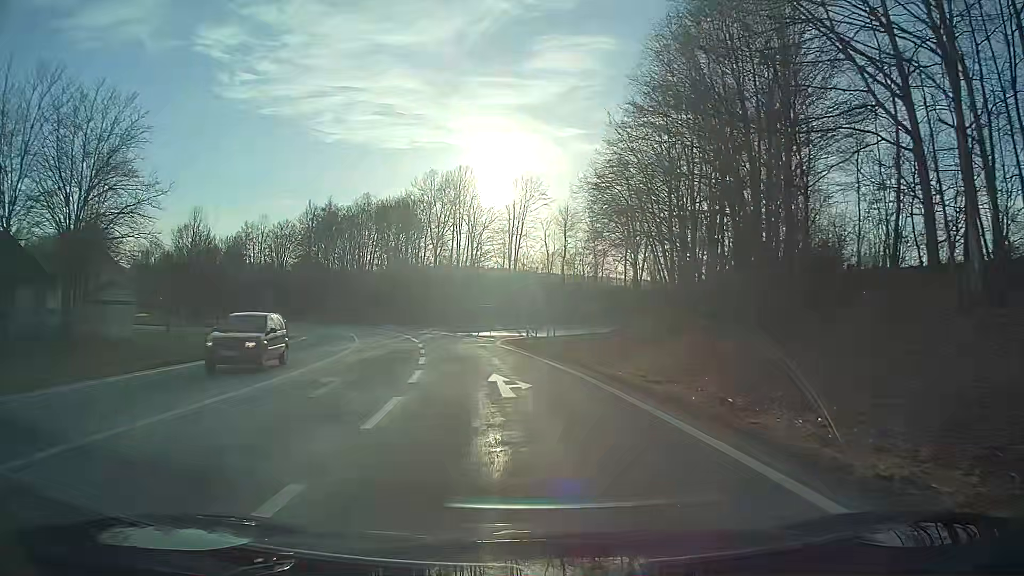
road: motorway_link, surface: asphalt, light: Day
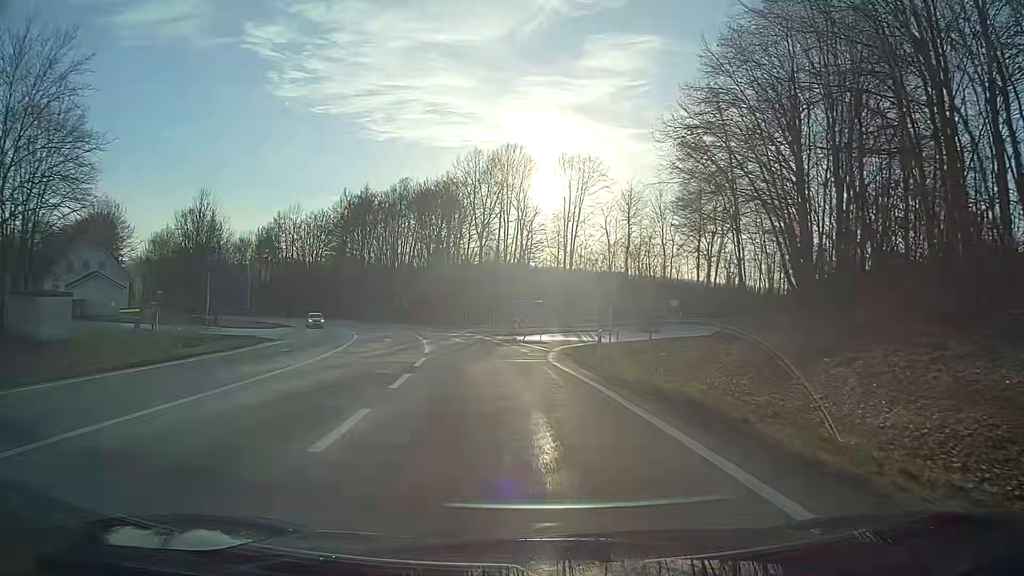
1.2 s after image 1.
(-0.5, +13.6) m; -4°
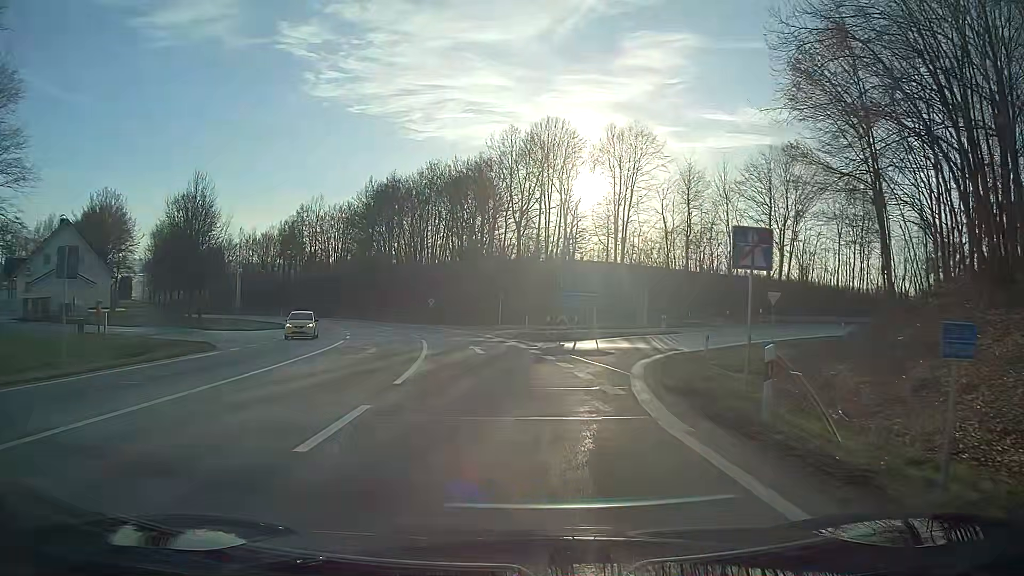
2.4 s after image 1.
(-0.3, +12.0) m; -3°
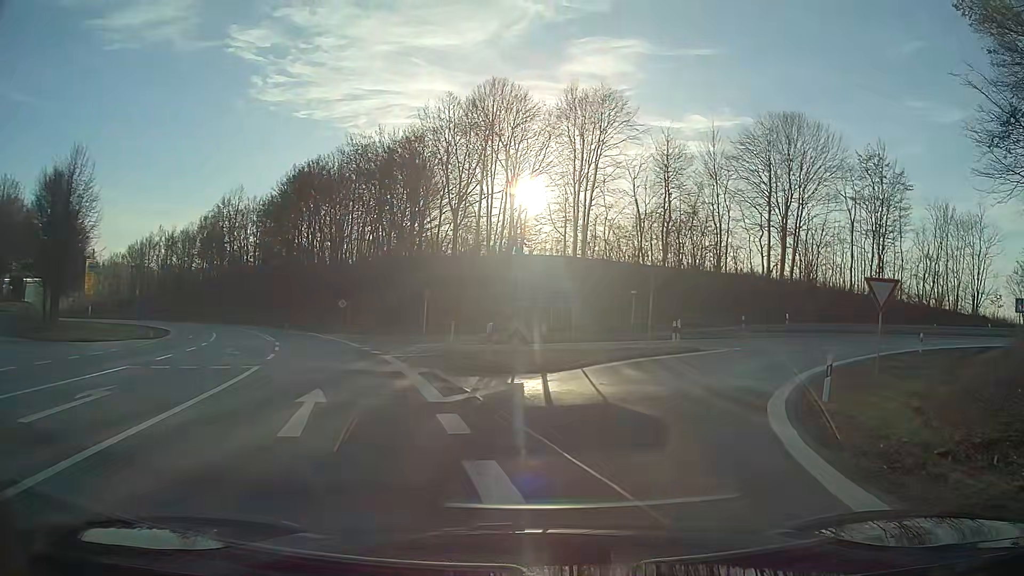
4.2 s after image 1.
(+0.4, +15.5) m; +6°
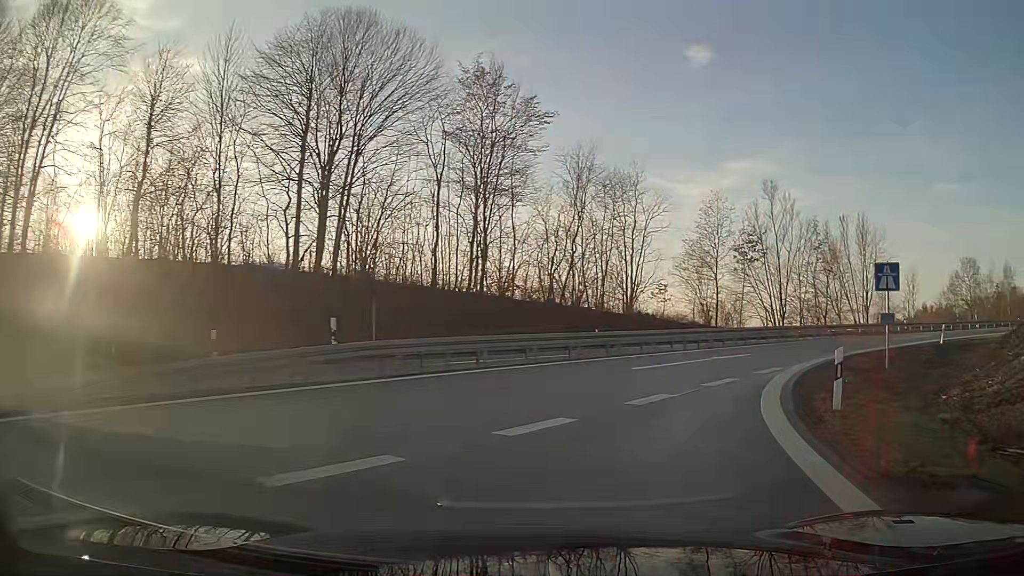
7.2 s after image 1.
(+8.2, +22.8) m; +41°
